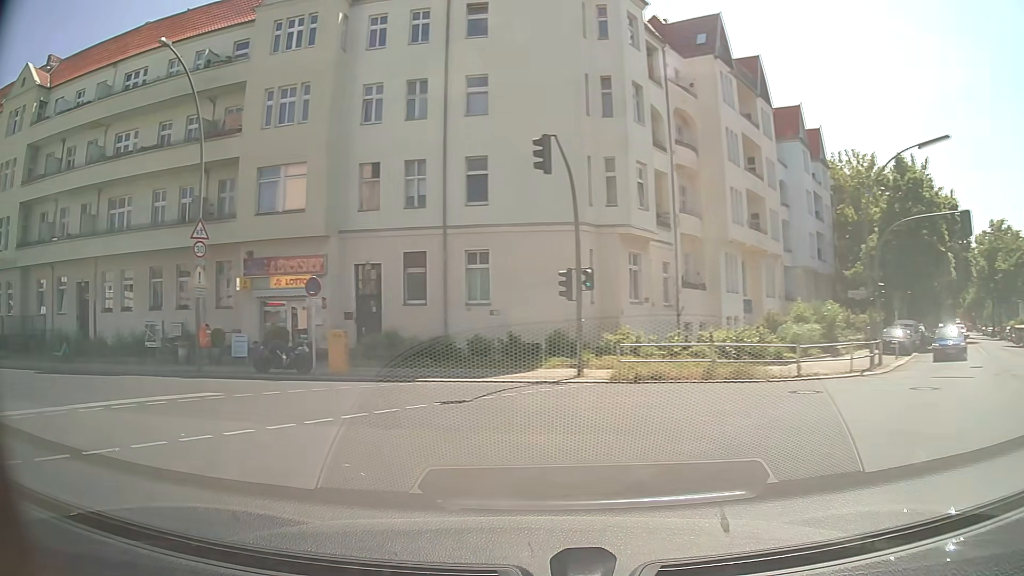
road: secondary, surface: asphalt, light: Day
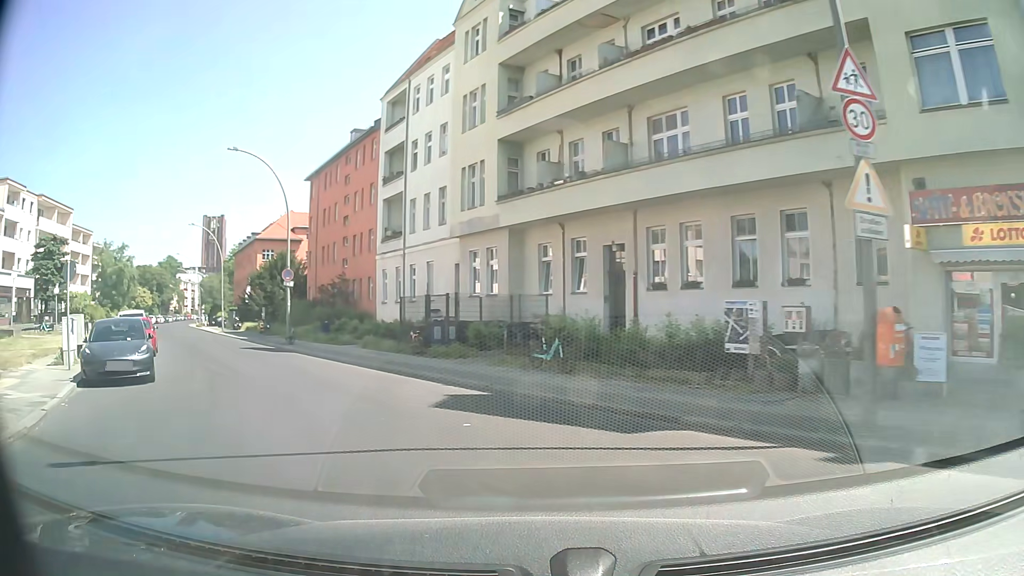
(-6.4, +12.6) m; -51°
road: residential
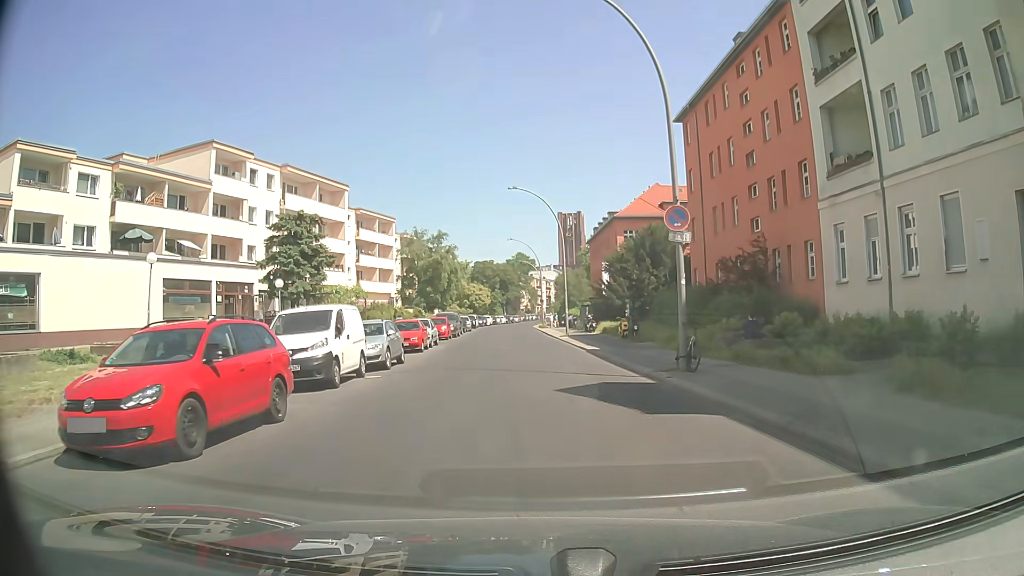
(-6.2, +18.3) m; -31°
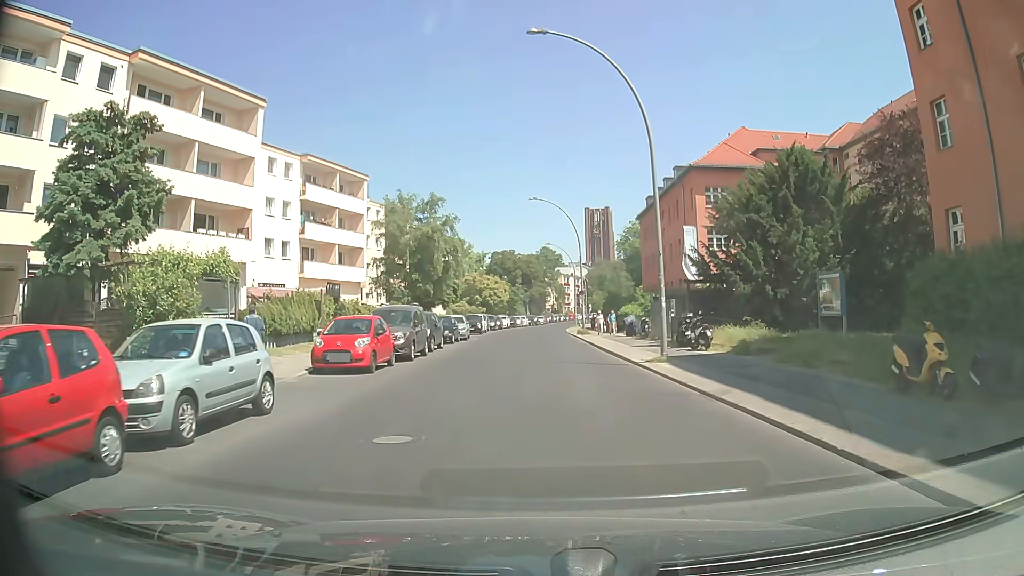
(-0.4, +26.1) m; -2°
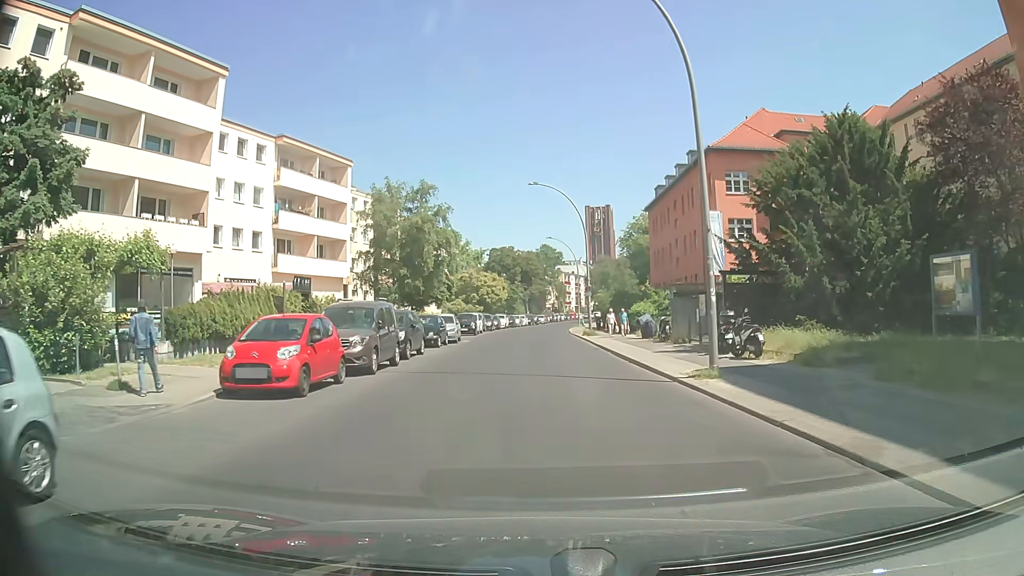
(0.0, +5.4) m; -1°
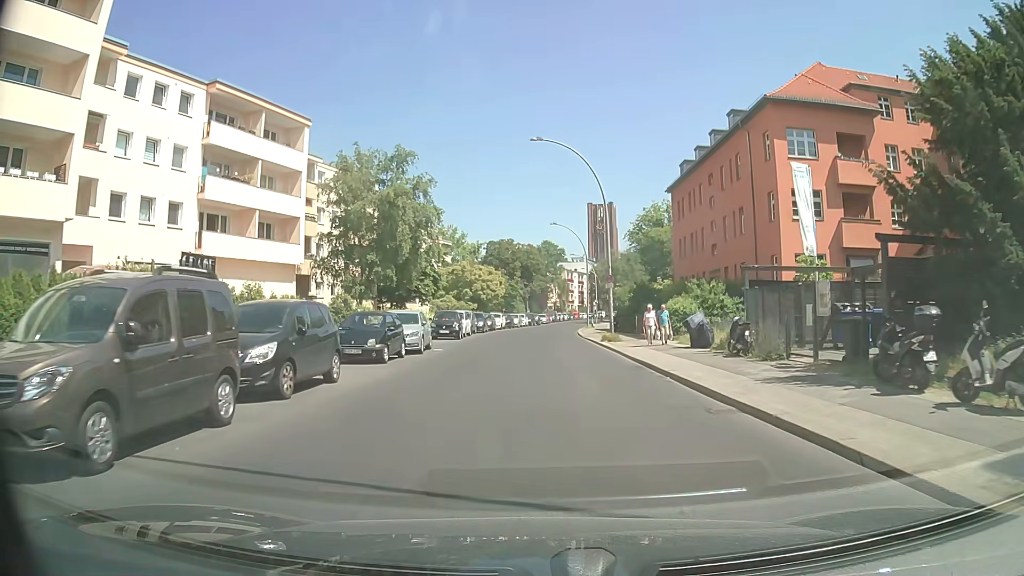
(+0.2, +11.1) m; +1°
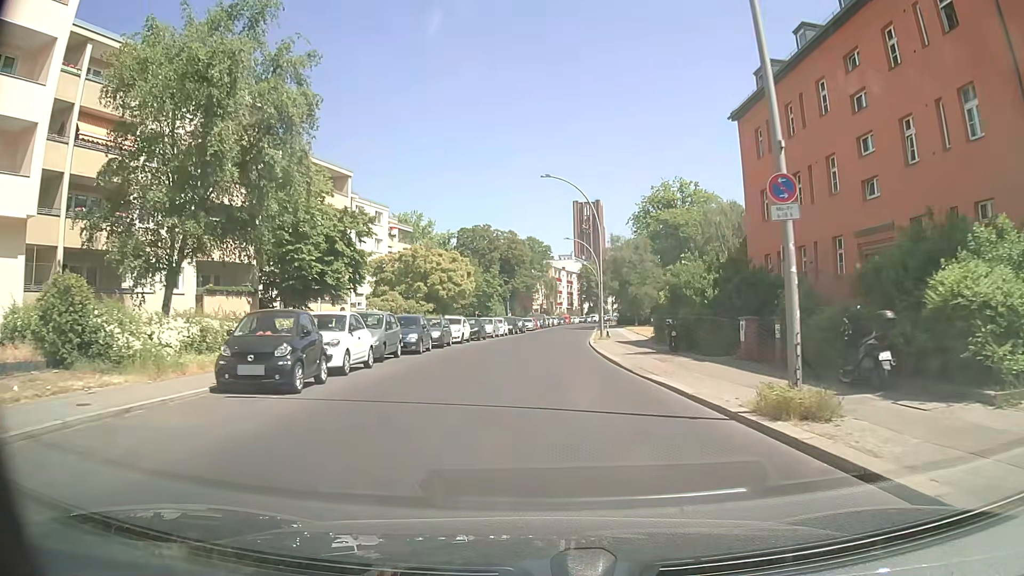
(+0.2, +24.1) m; +2°
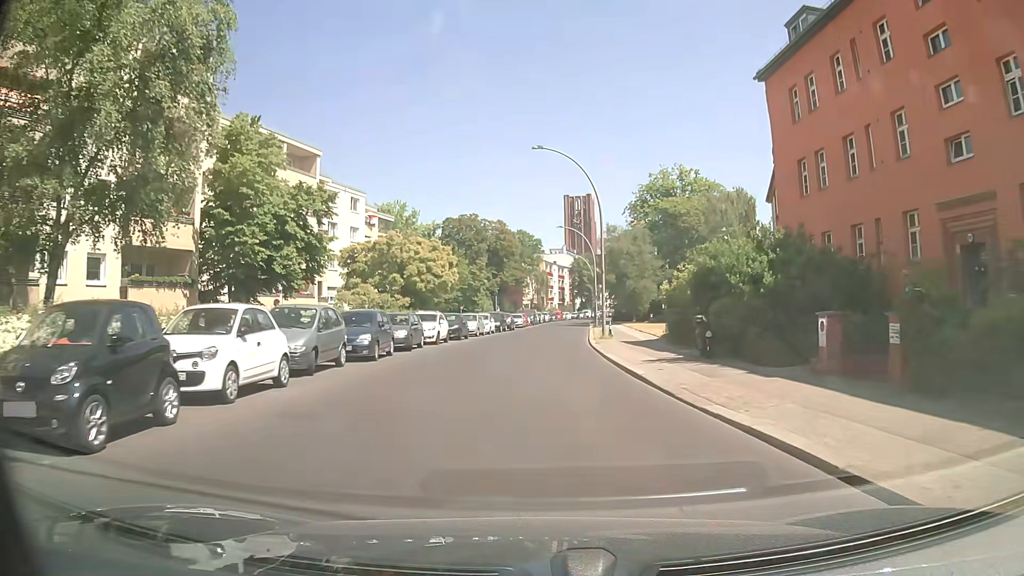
(0.0, +6.2) m; +1°
